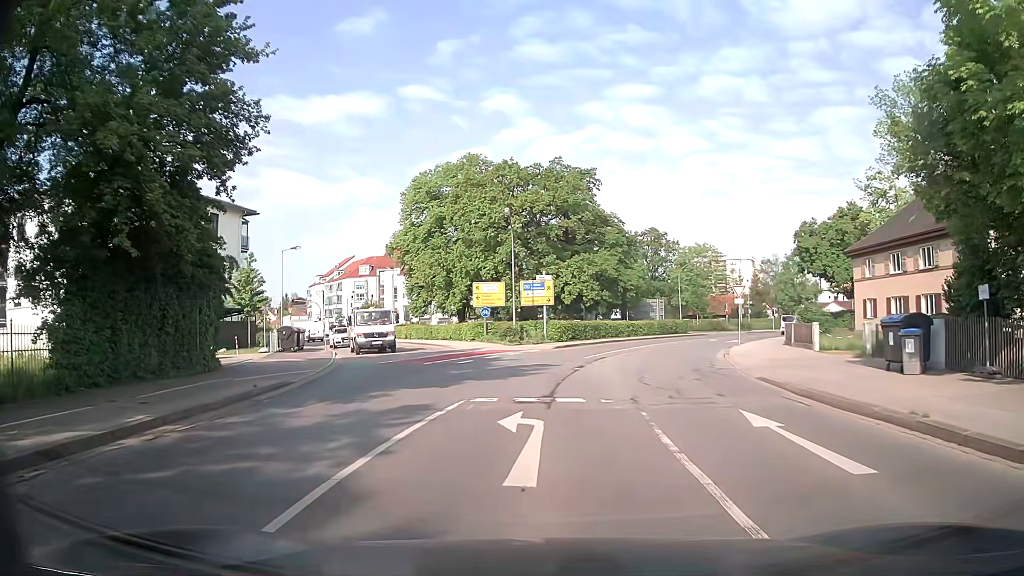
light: Day
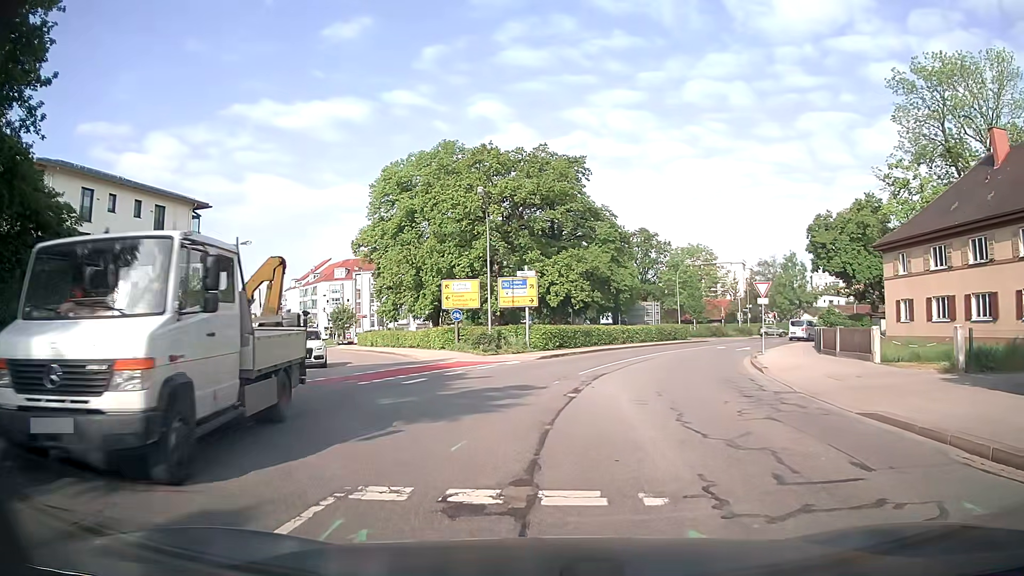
(+0.1, +6.6) m; +1°
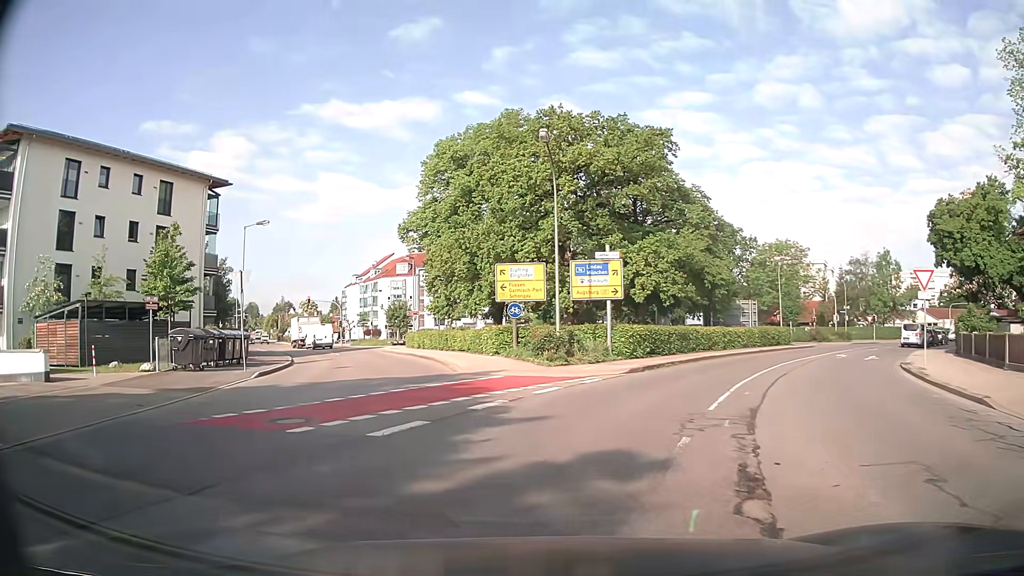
(-0.2, +9.1) m; -6°
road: secondary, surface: asphalt
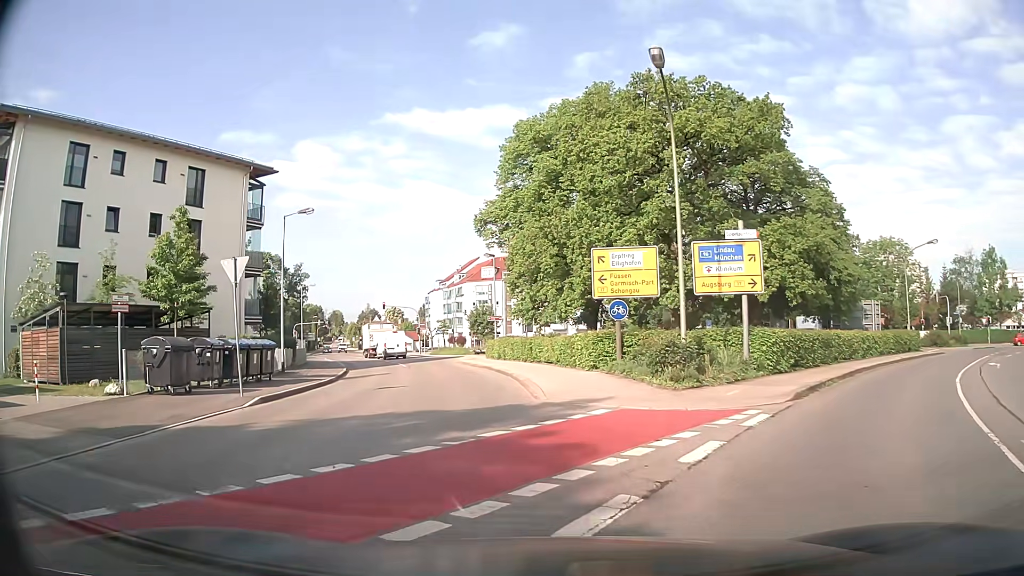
(-0.4, +6.9) m; -7°
(-1, +10) (-2, +20) (-4, +30) (-7, +39) (-9, +49) (-13, +58) (-16, +68) (-20, +77) (-24, +86) (-28, +95) m
